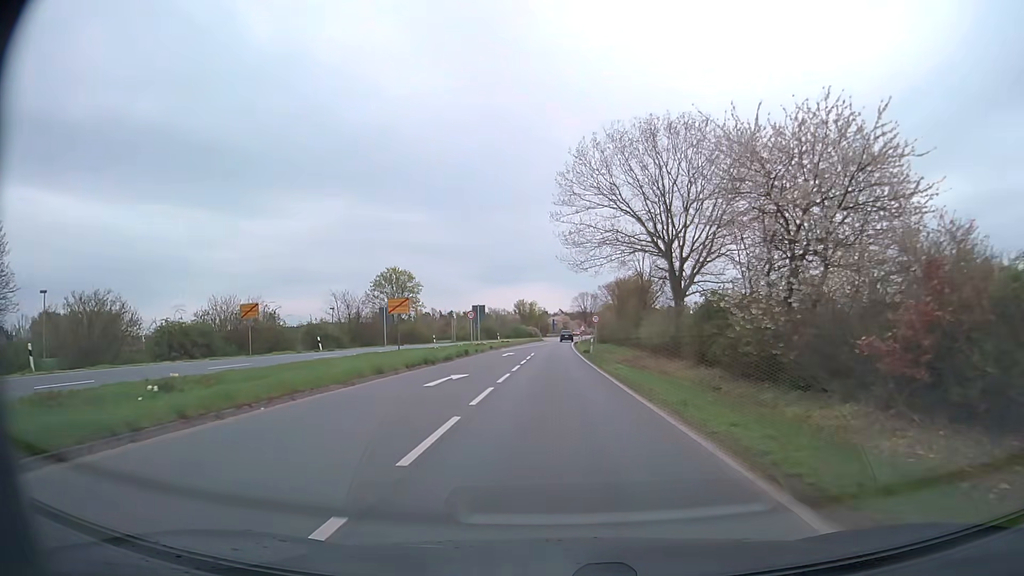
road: primary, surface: asphalt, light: Day
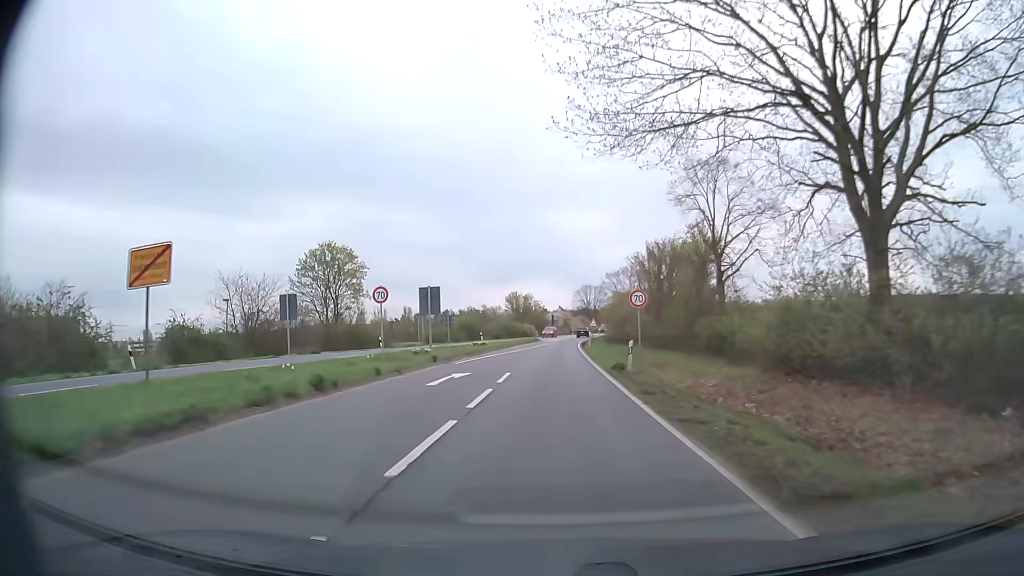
(0.0, +24.7) m; 0°
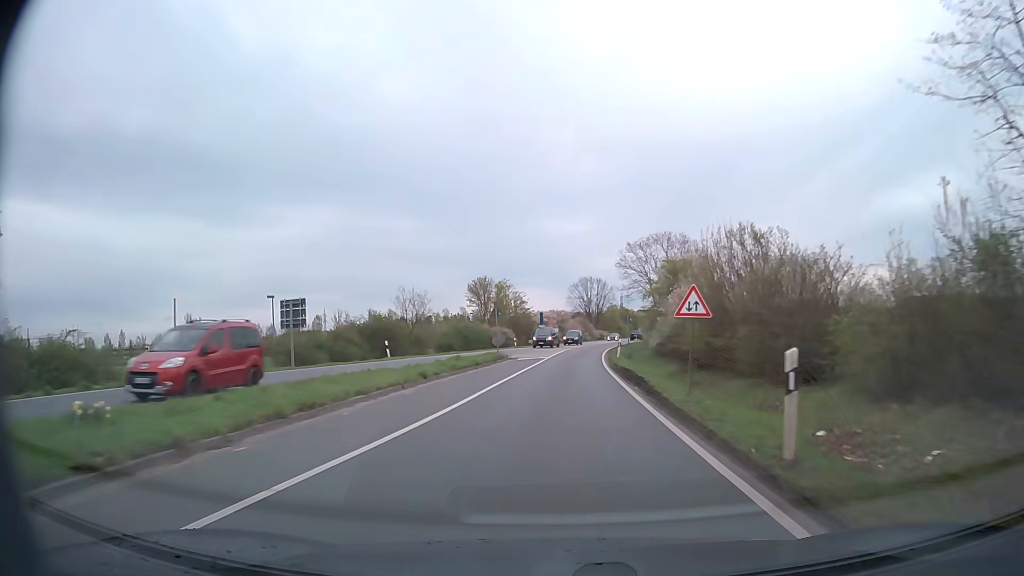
(+0.1, +46.2) m; +1°
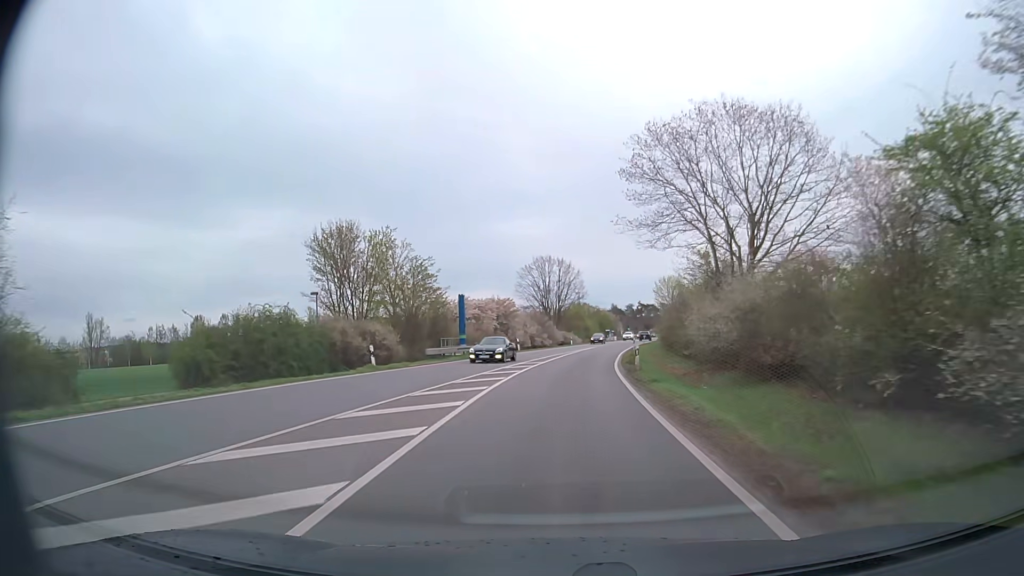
(+1.3, +42.4) m; +4°
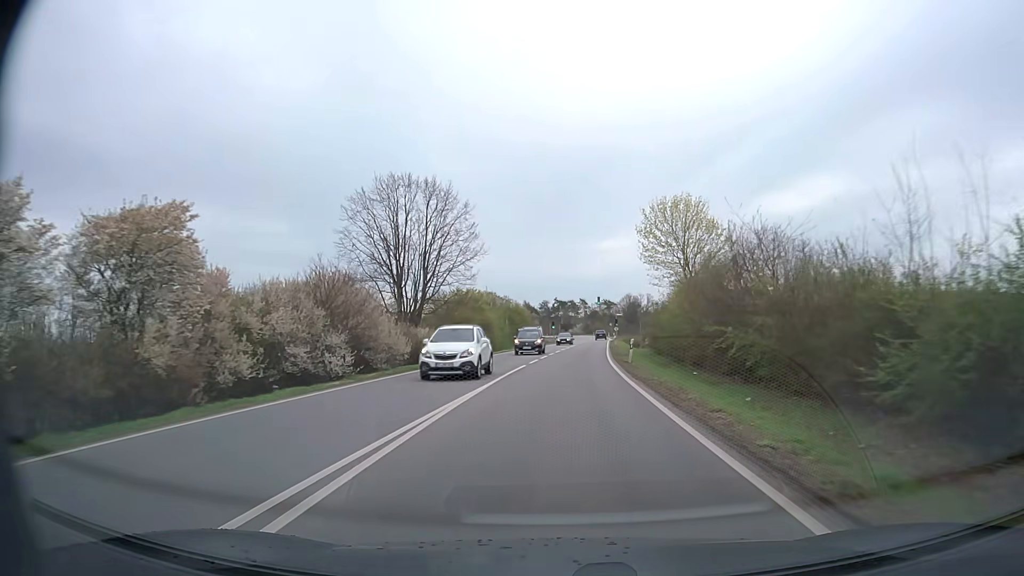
(+3.5, +54.3) m; +8°
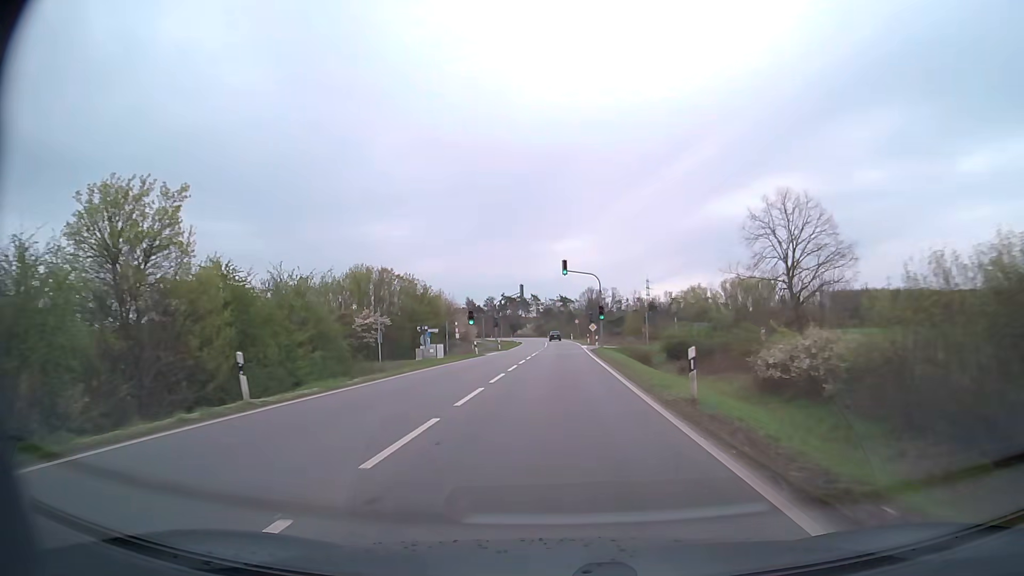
(+2.3, +54.6) m; +4°
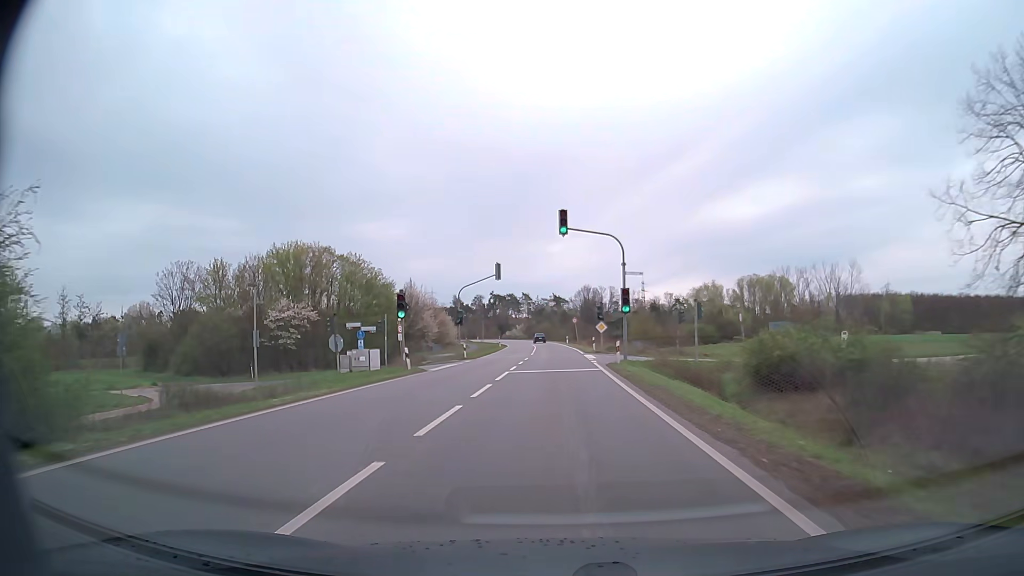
(+0.1, +21.8) m; 0°
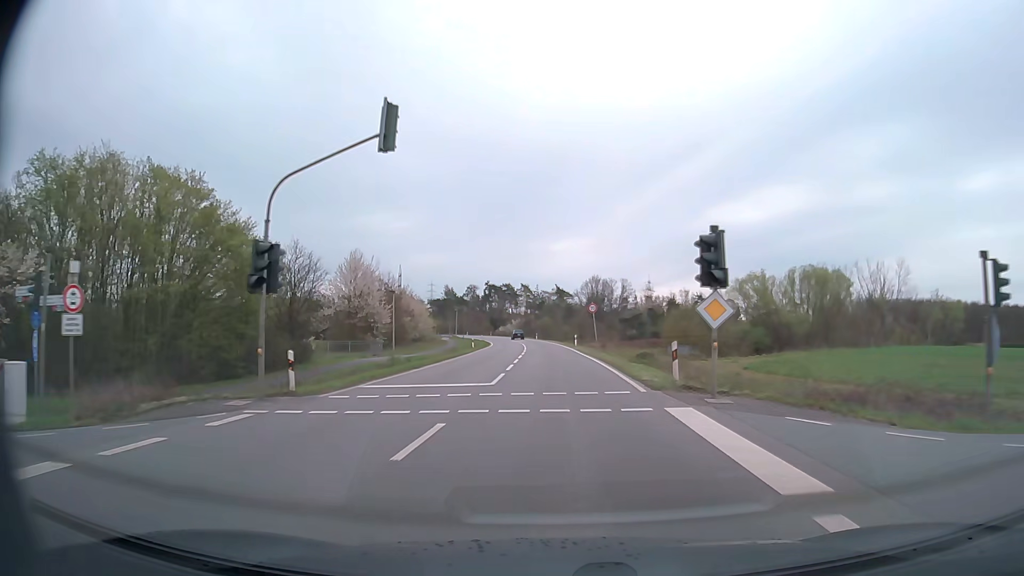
(0.0, +32.7) m; 0°
